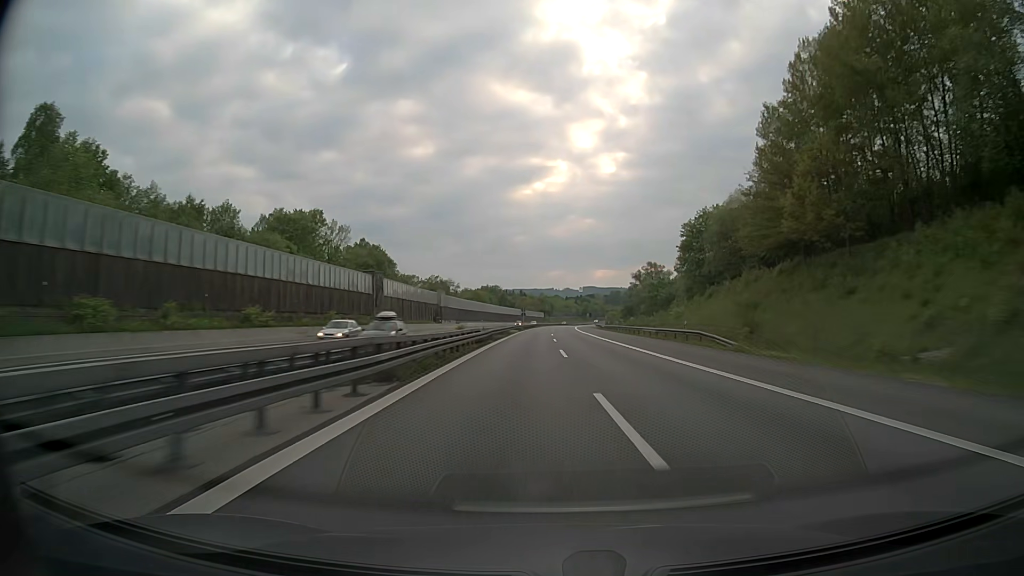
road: motorway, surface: asphalt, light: Day
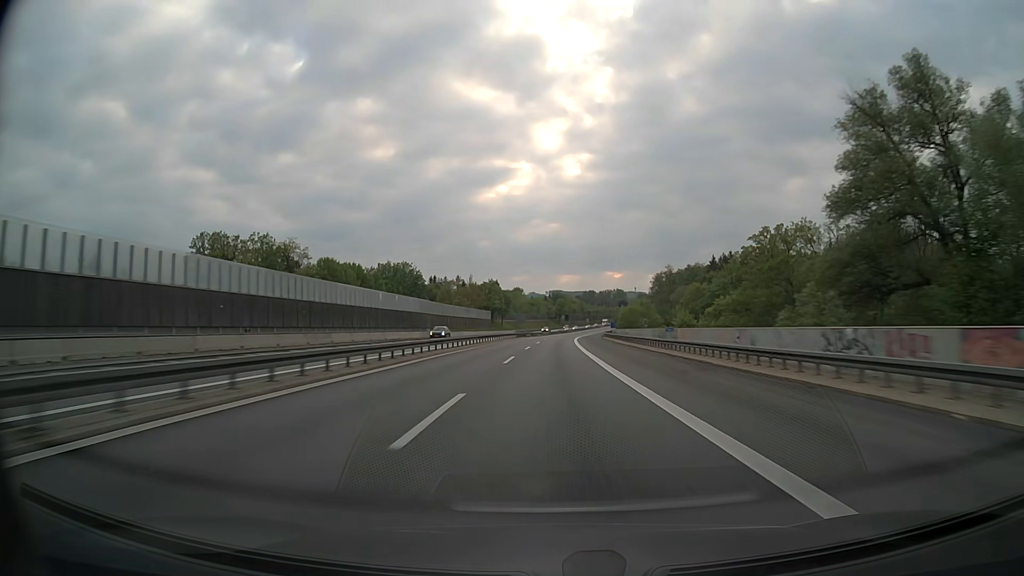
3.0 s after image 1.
(+5.0, +143.1) m; +3°
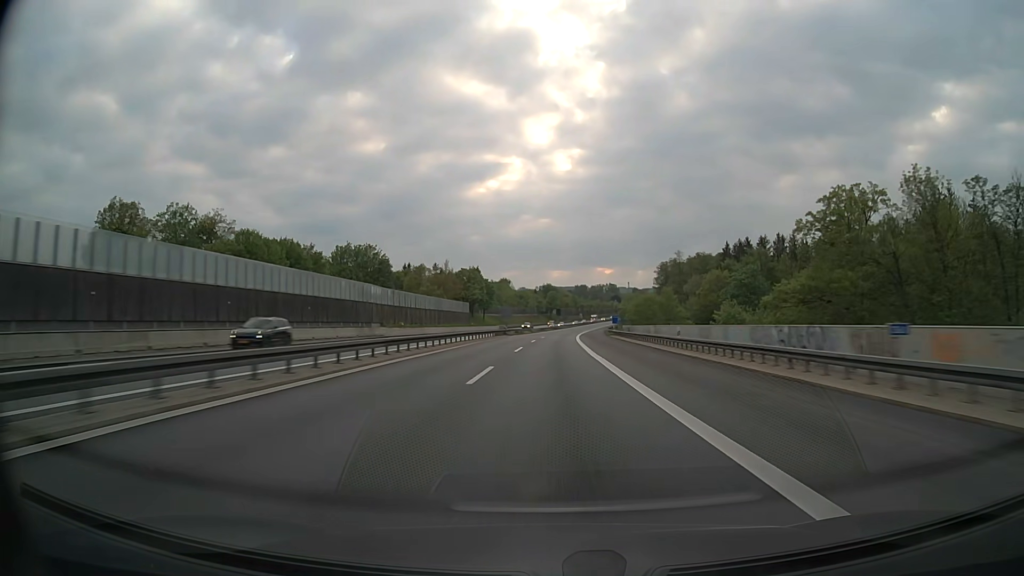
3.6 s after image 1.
(+0.2, +28.6) m; +1°
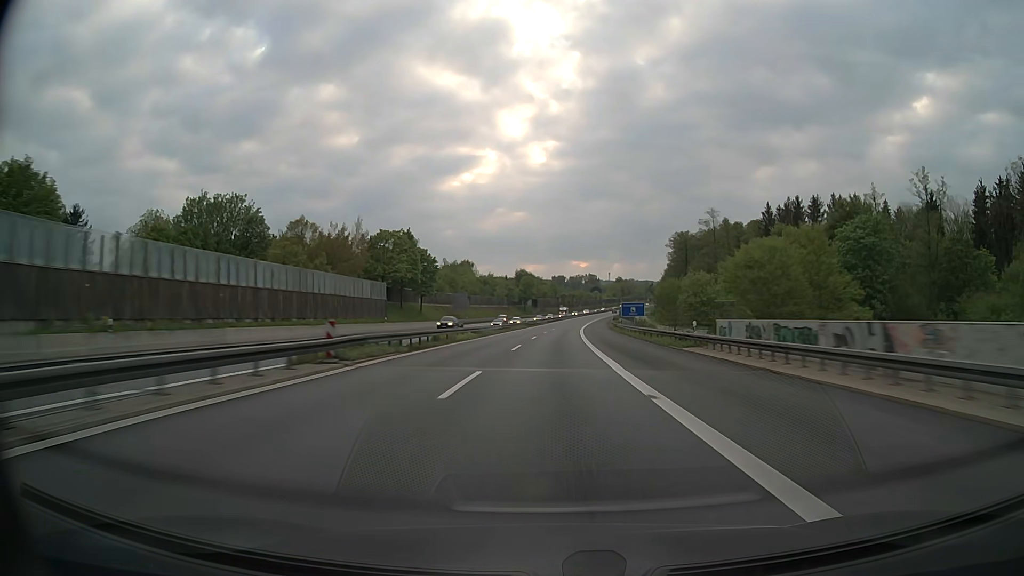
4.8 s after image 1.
(+0.8, +57.3) m; +2°
(0, +10) (0, +20) (0, +30) (0, +40) (+1, +50) (+1, +60) (+2, +70) (+2, +80) (+3, +90) (+3, +100) m
